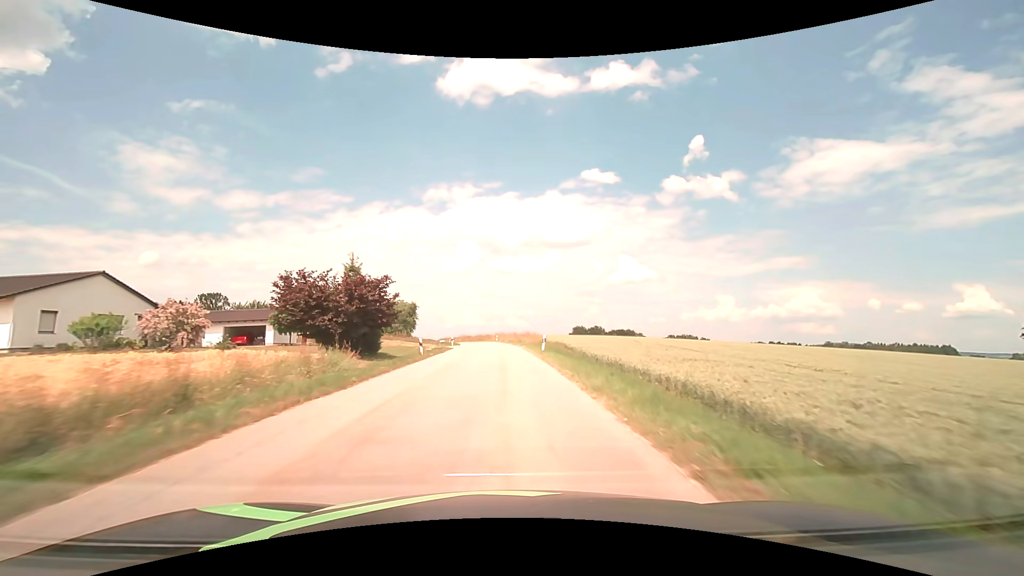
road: tertiary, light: Day
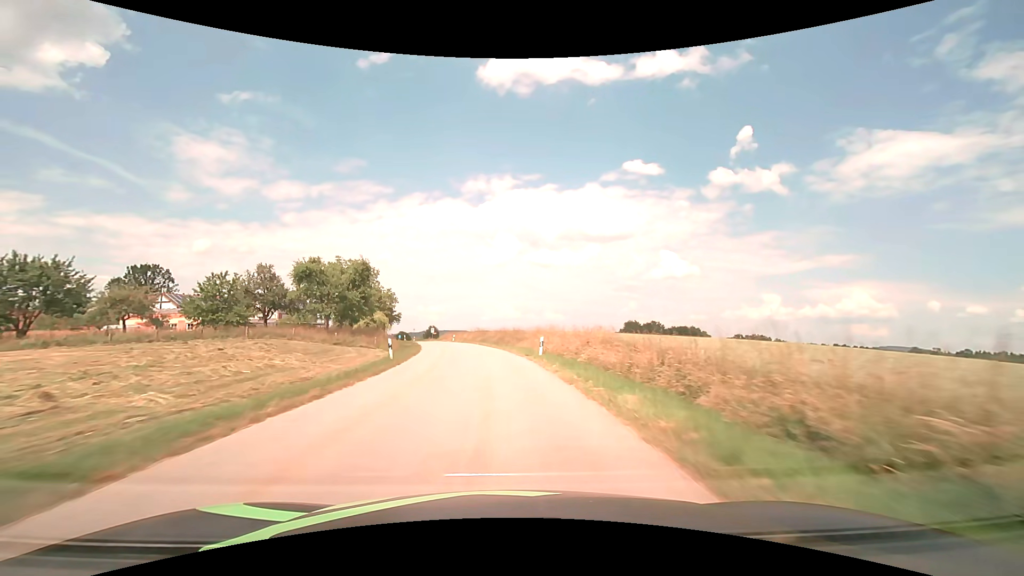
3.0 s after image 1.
(-1.3, +55.7) m; -4°
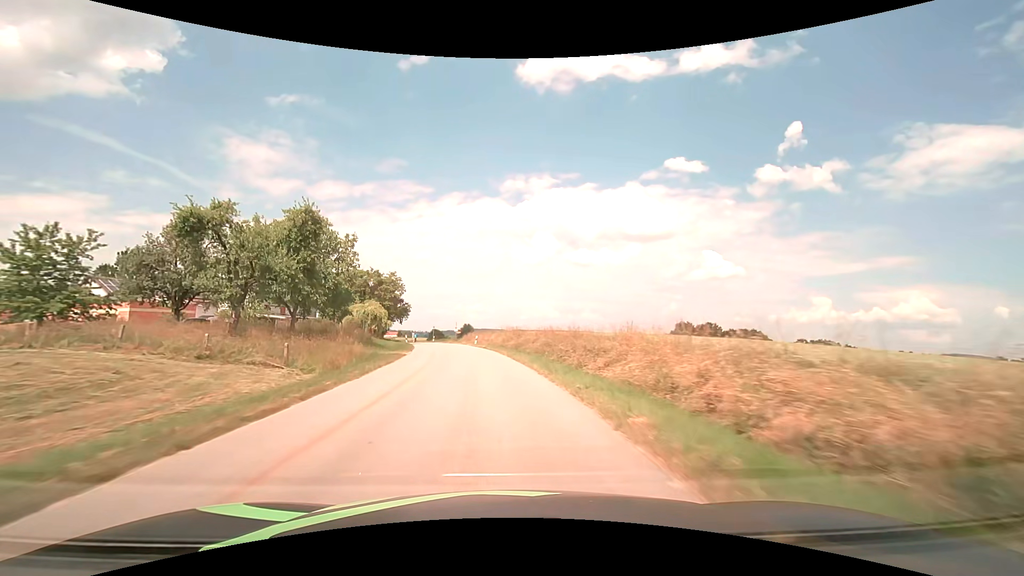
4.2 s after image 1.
(-0.7, +22.5) m; -4°
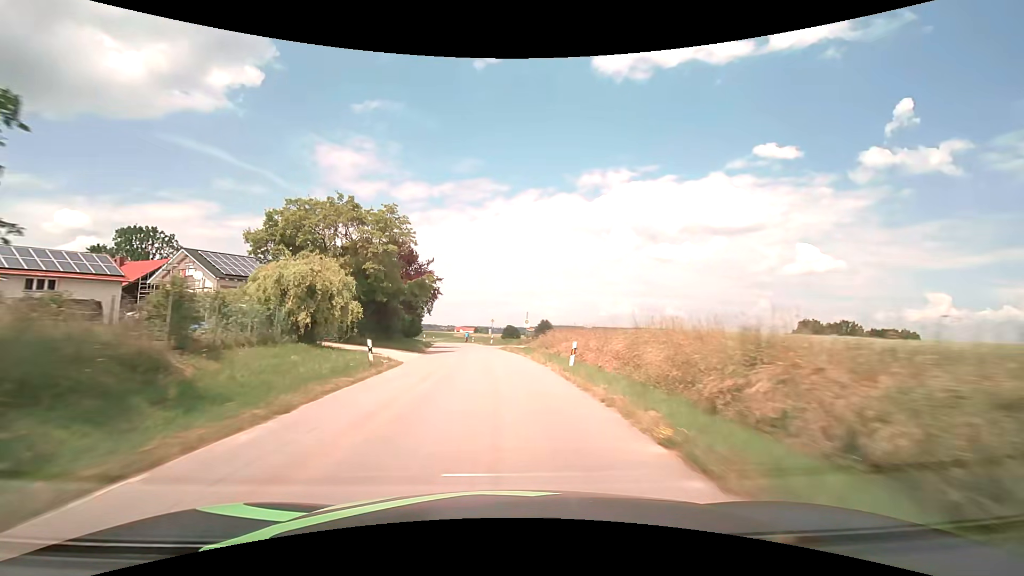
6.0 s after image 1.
(-2.6, +33.8) m; -9°
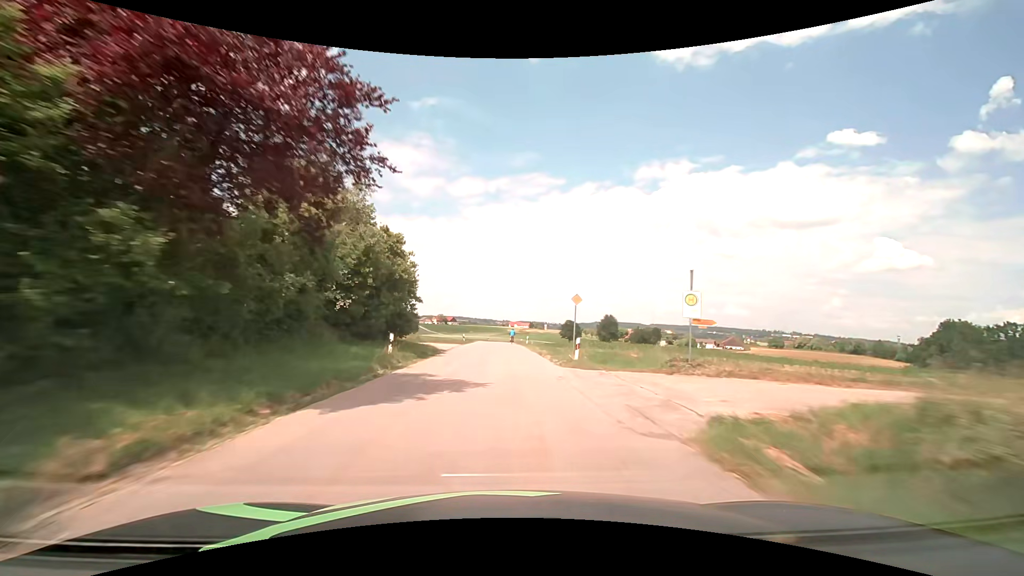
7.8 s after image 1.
(-2.2, +34.1) m; -7°
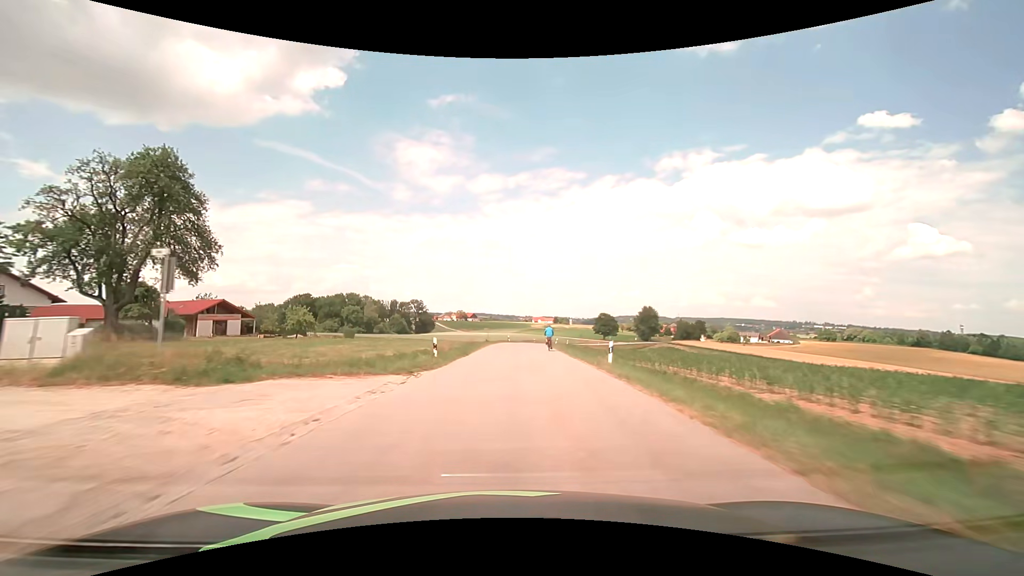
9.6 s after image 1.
(-0.8, +34.3) m; -2°
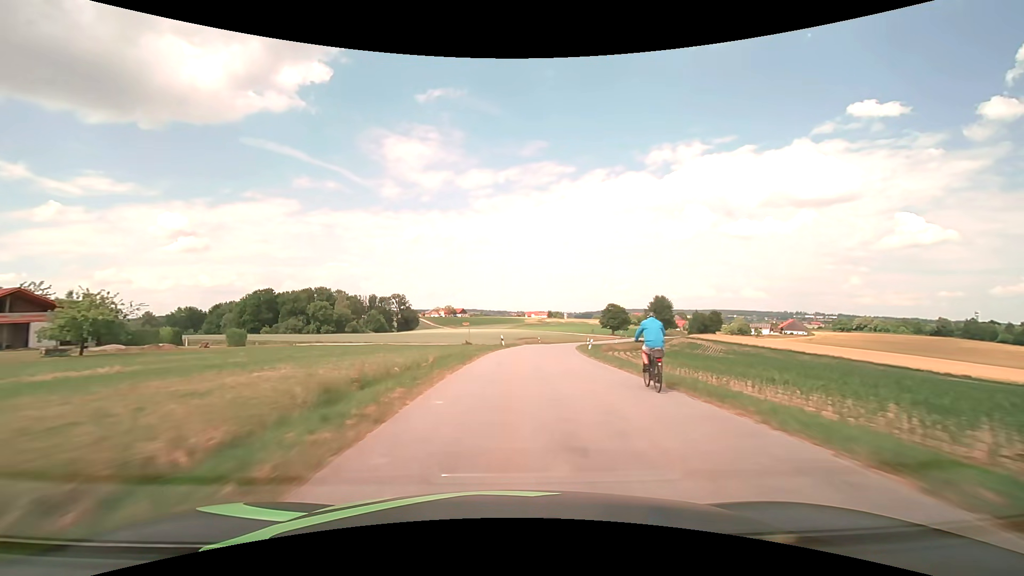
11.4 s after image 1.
(-0.2, +34.4) m; +1°
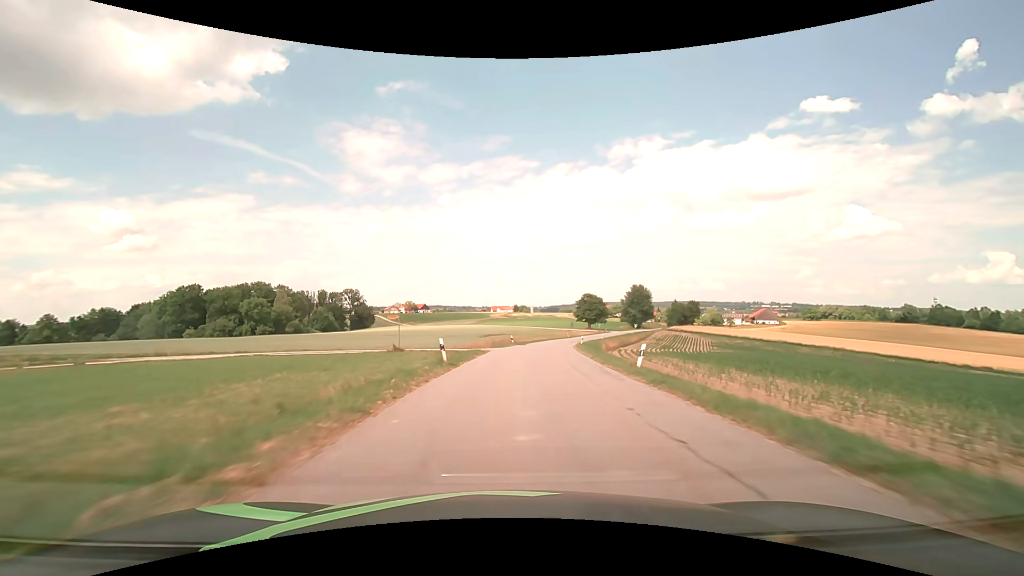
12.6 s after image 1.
(+0.7, +22.9) m; +4°
(0, +10) (+1, +20) (+2, +30) (+3, +40) (+4, +50) (+6, +60) (+8, +69) (+10, +79) (+13, +89) (+15, +98) m
